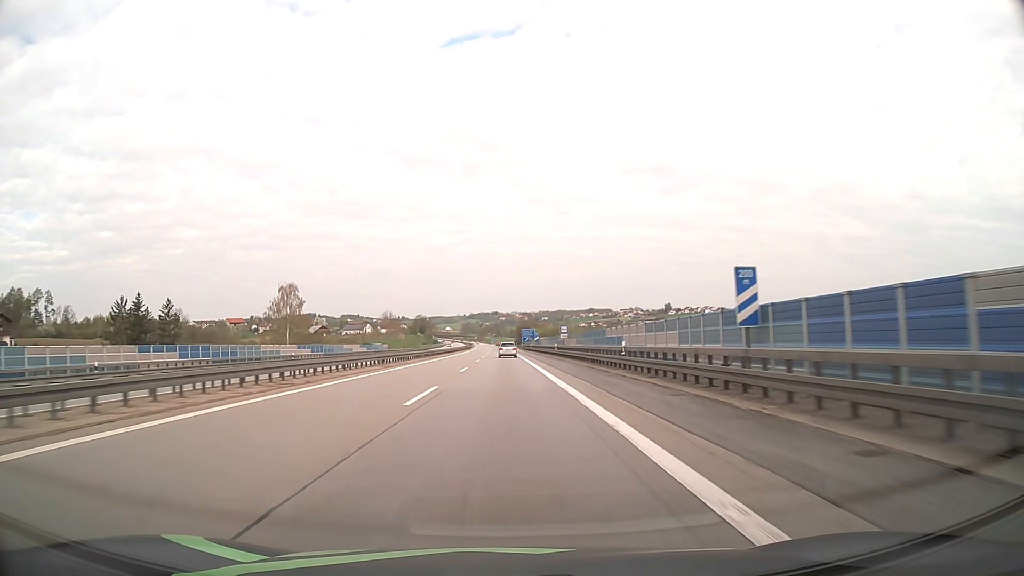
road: motorway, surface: asphalt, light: Day
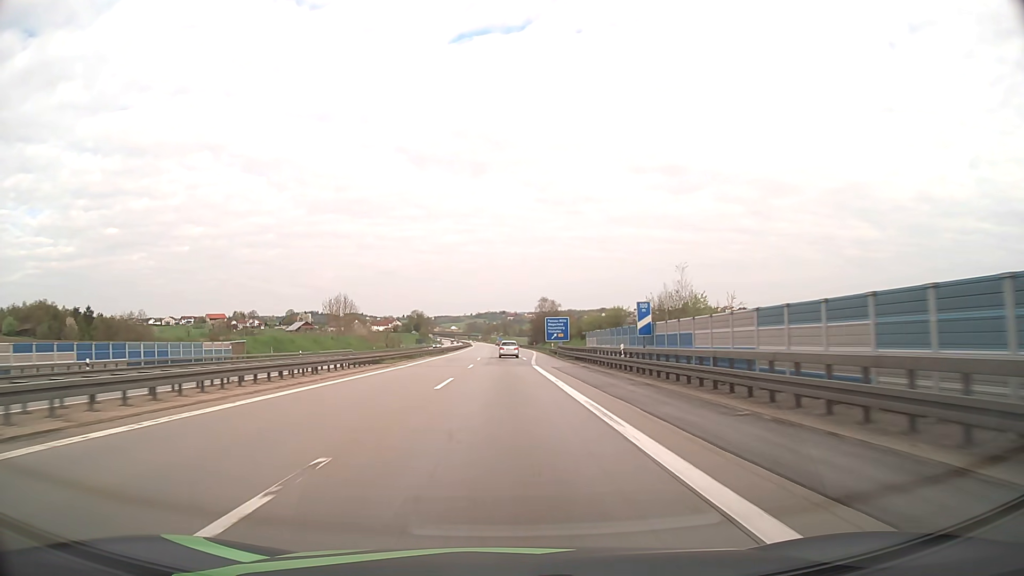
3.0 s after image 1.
(-0.8, +85.6) m; -1°
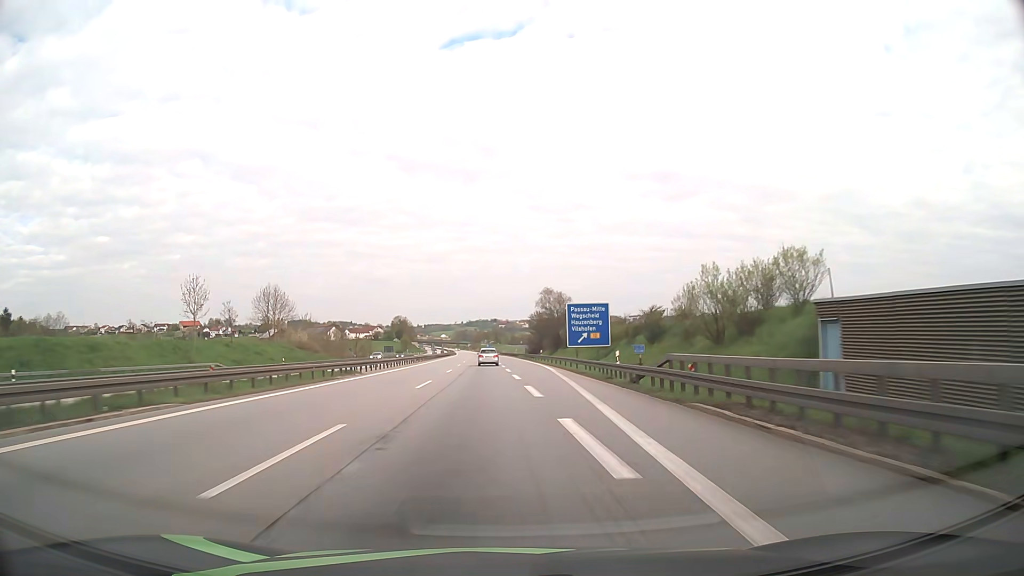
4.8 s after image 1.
(+0.2, +49.4) m; +1°
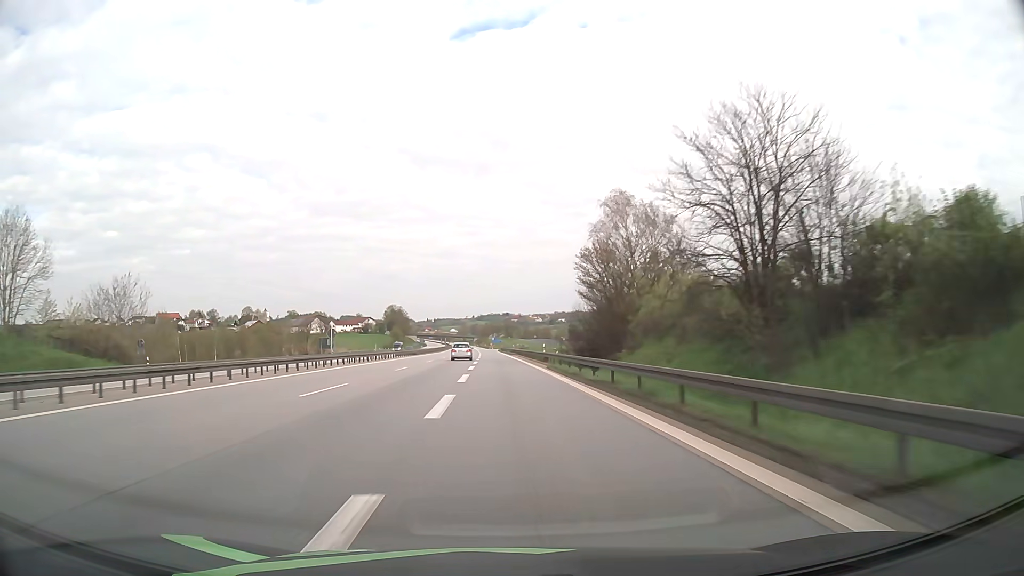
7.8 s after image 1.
(-0.1, +78.9) m; -1°
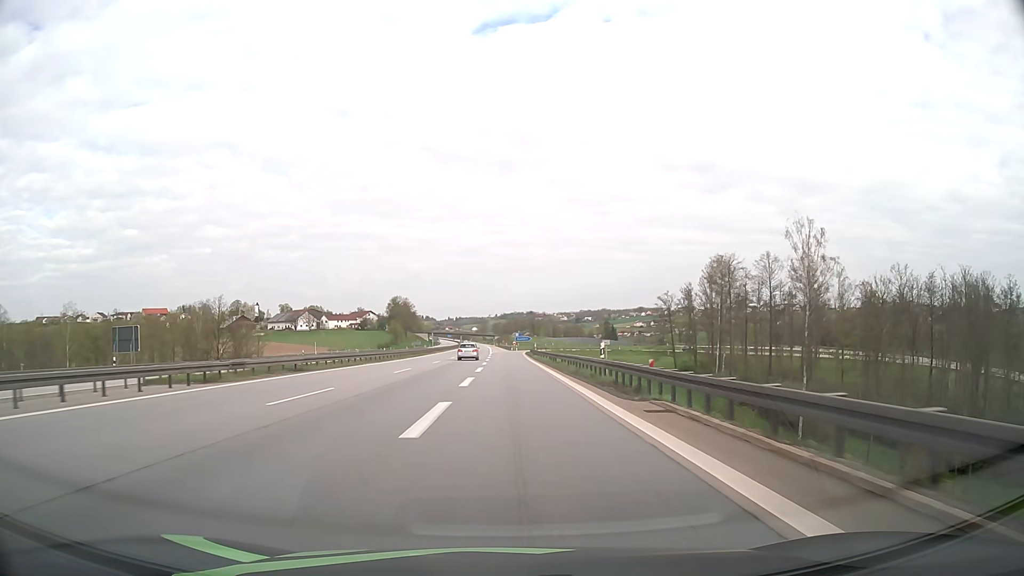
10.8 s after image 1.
(-1.9, +74.4) m; -2°
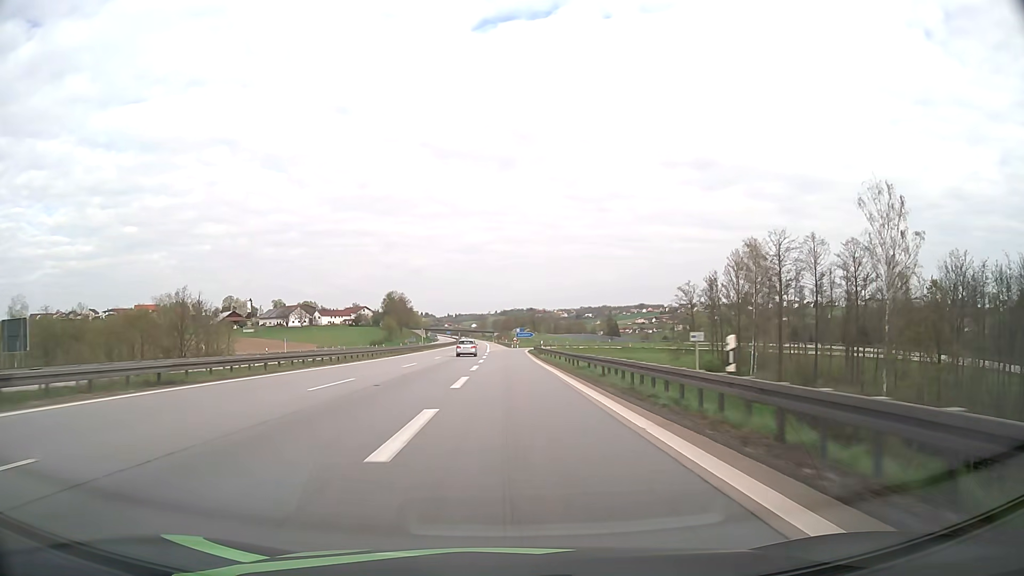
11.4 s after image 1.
(0.0, +14.3) m; 0°
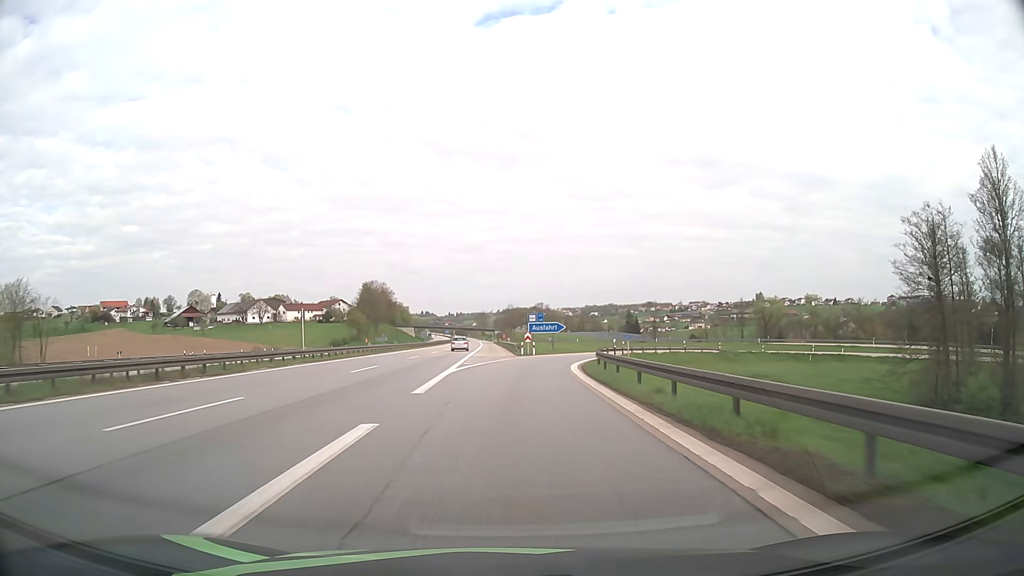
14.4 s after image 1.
(-0.1, +62.4) m; 0°
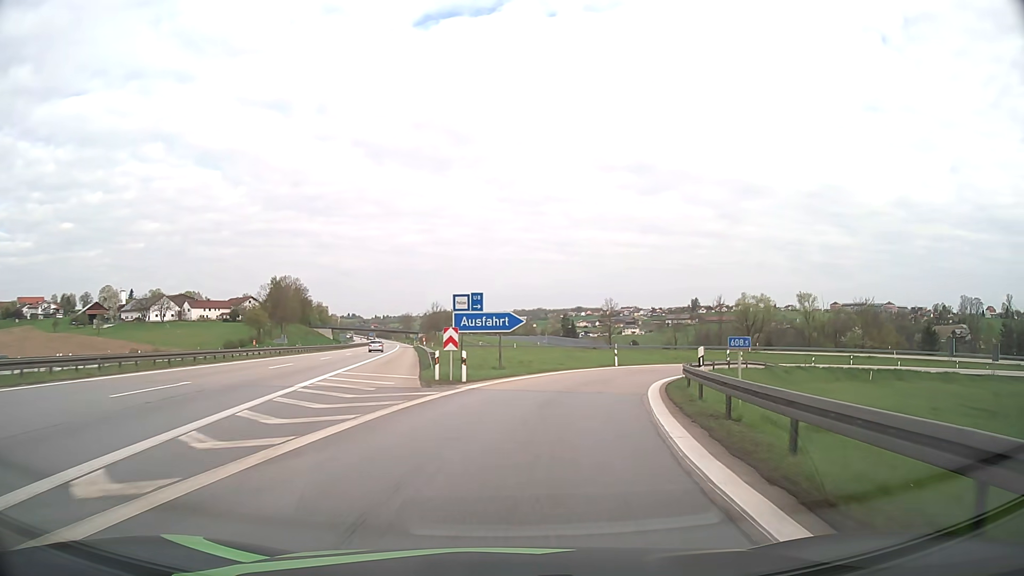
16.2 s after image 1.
(+0.8, +30.0) m; +6°
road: motorway_link
(0, +10) (+2, +20) (+5, +29) (+9, +38) (+15, +47) (+22, +53) (+31, +59) (+40, +62) (+50, +64) (+60, +64) m
